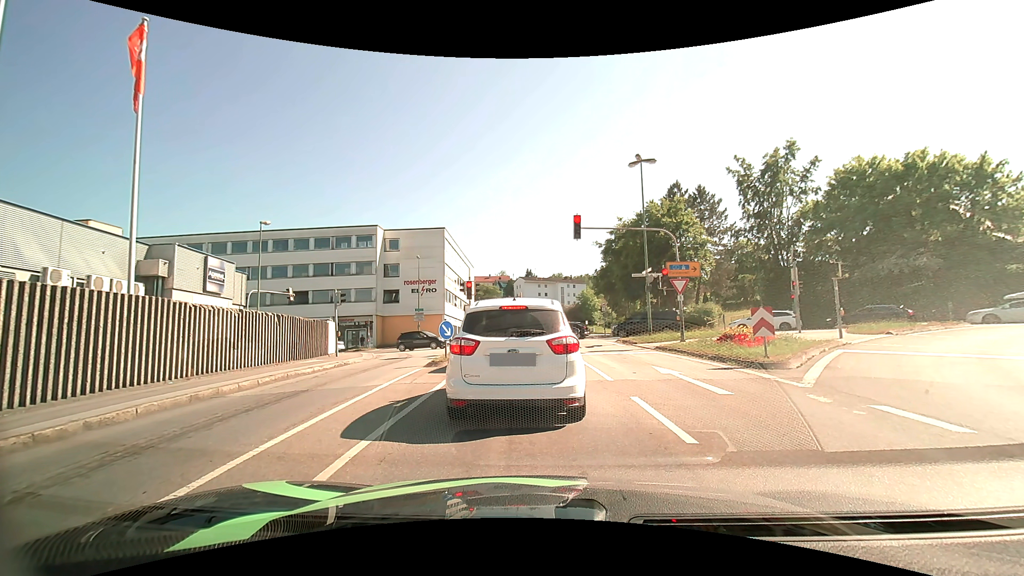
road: tertiary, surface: asphalt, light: Day
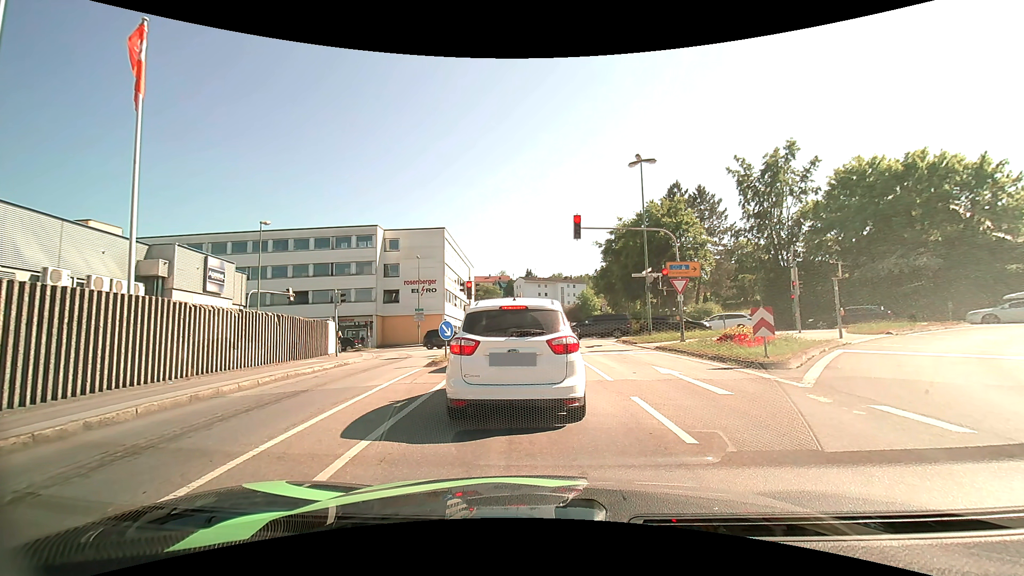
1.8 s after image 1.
(0.0, 0.0) m; 0°
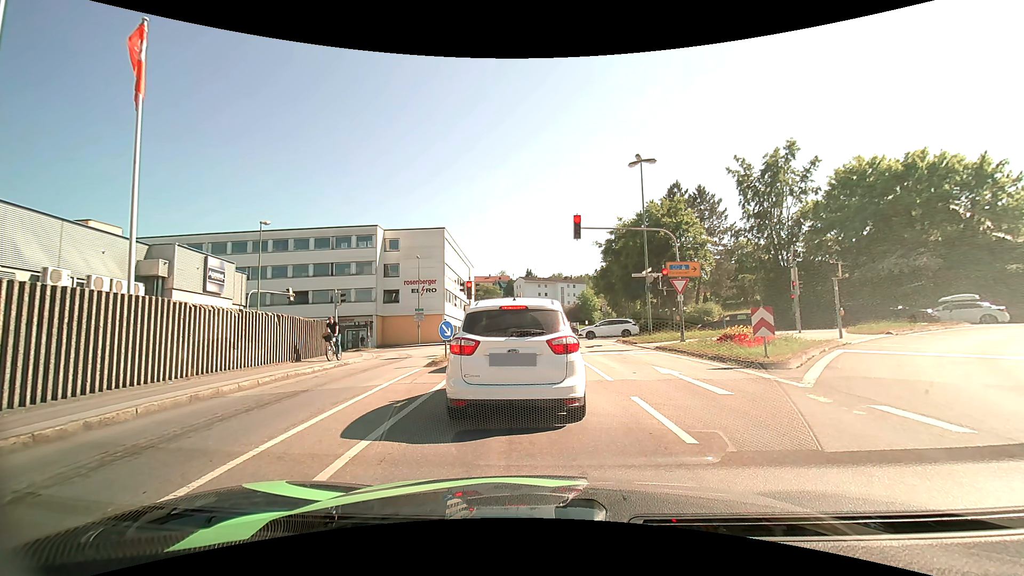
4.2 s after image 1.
(0.0, 0.0) m; 0°
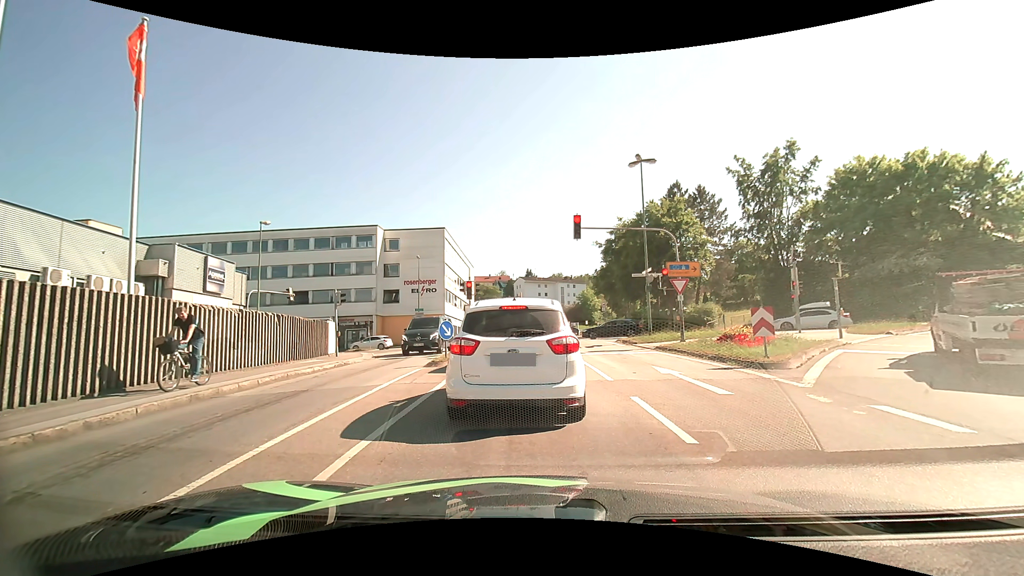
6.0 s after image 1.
(0.0, 0.0) m; 0°
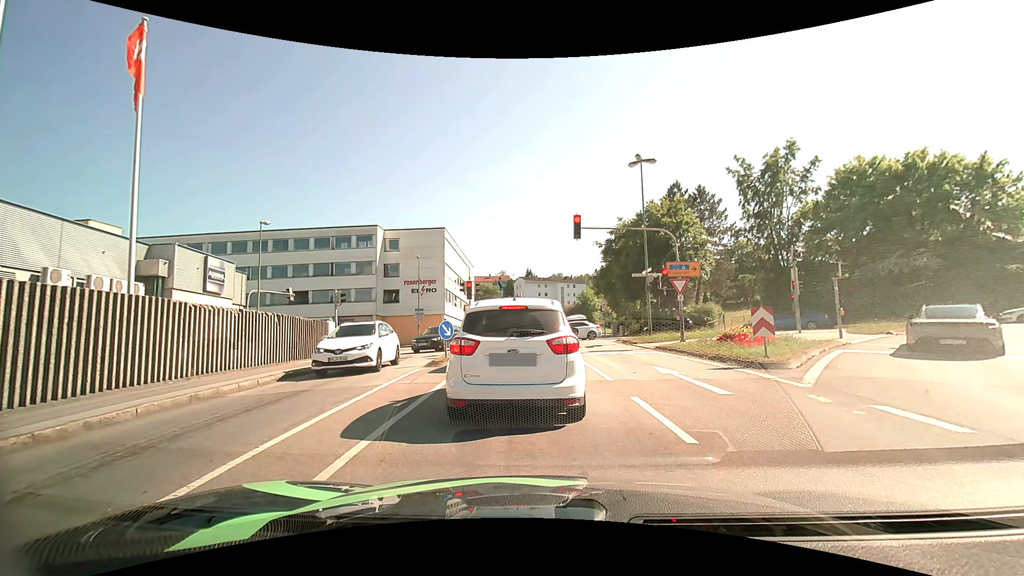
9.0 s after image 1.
(0.0, 0.0) m; 0°
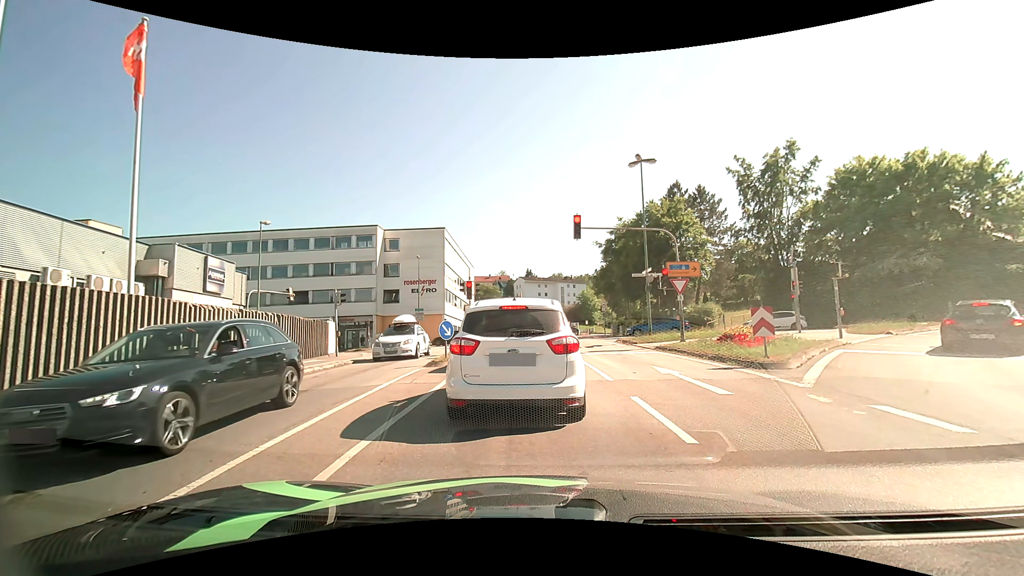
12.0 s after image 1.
(0.0, 0.0) m; 0°
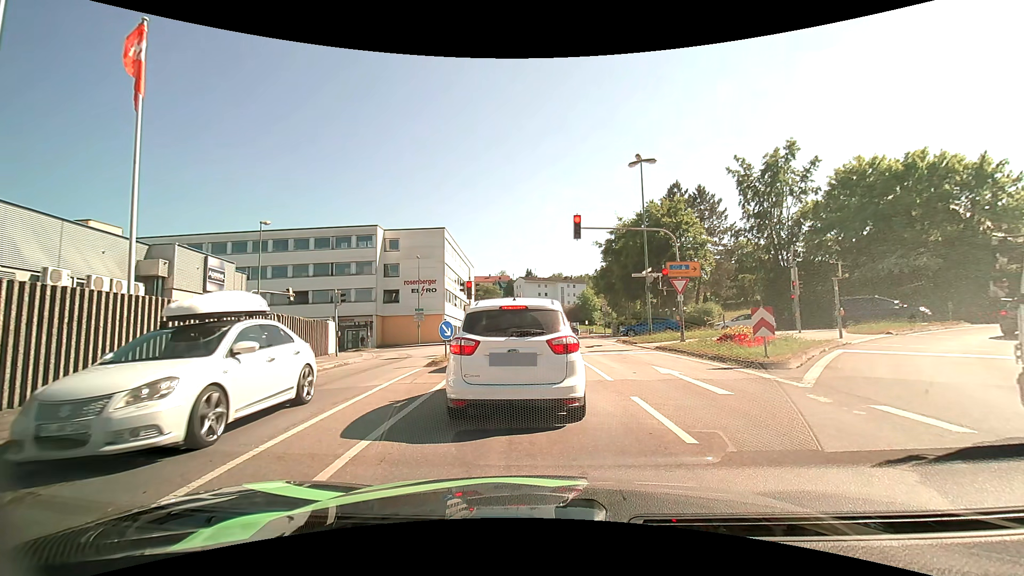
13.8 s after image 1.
(0.0, 0.0) m; 0°
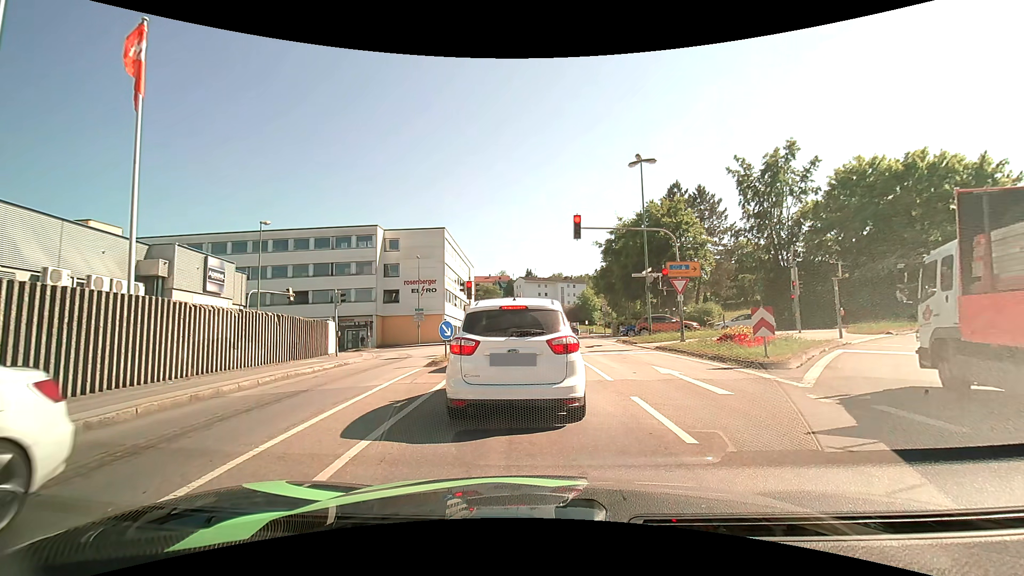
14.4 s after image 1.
(0.0, 0.0) m; 0°
(0, +10) (0, +20) (-1, +30) (-3, +40) (-9, +48) (-18, +52) (-28, +53) (-38, +52) (-48, +52) (-58, +52) m
